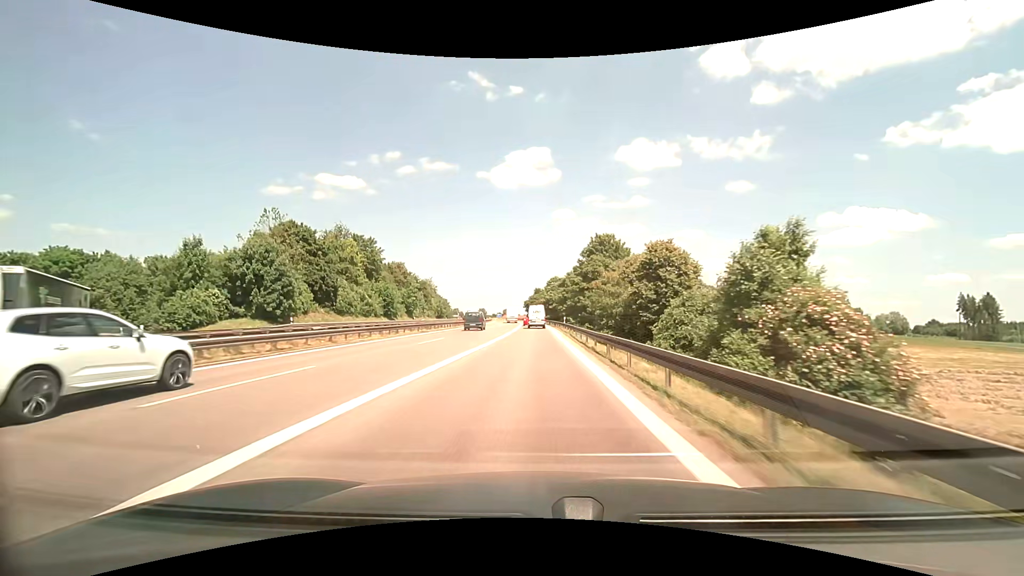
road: motorway_link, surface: asphalt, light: Day
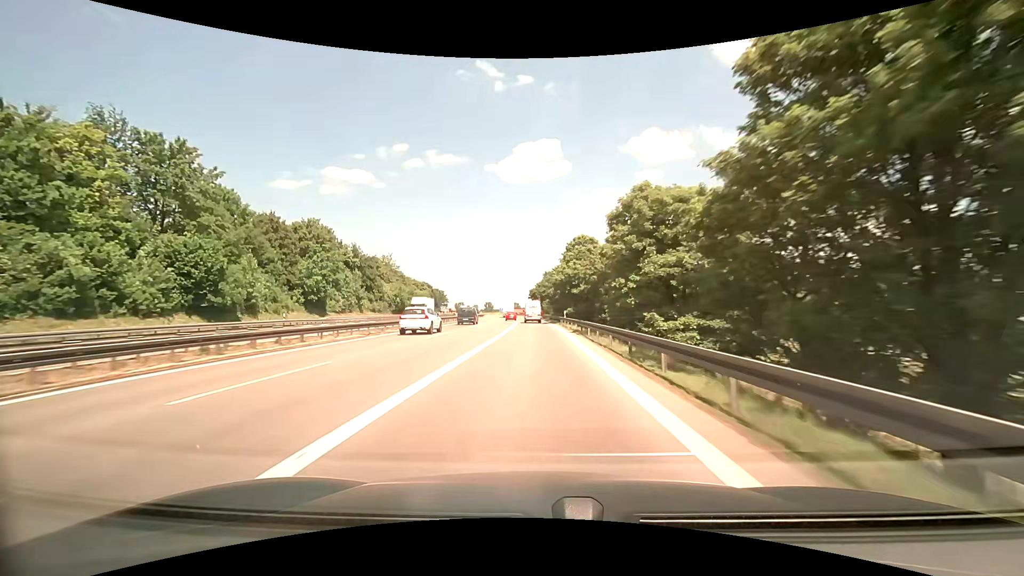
(+1.1, +54.6) m; 0°
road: motorway
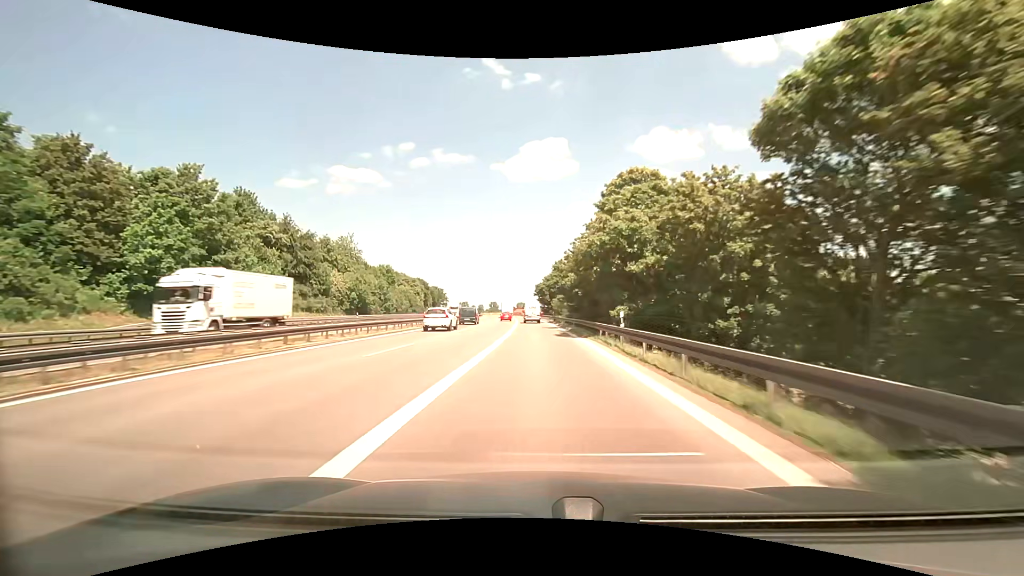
(-0.5, +28.5) m; -1°
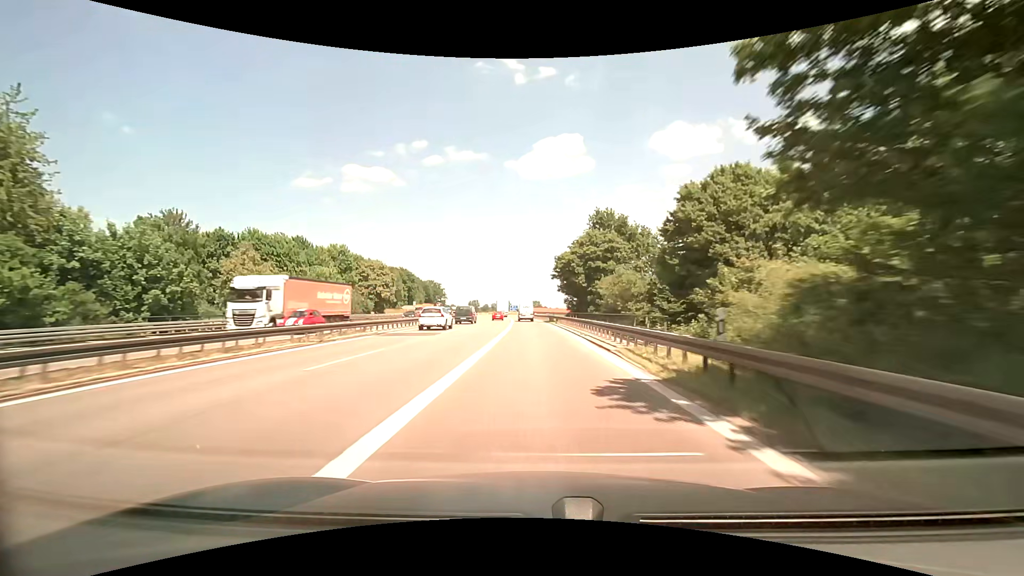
(+0.3, +58.2) m; -1°
(0, +10) (0, +20) (0, +30) (-1, +40) (-1, +50) (-1, +60) (-2, +70) (-2, +80) (-3, +90) (-3, +100) m
